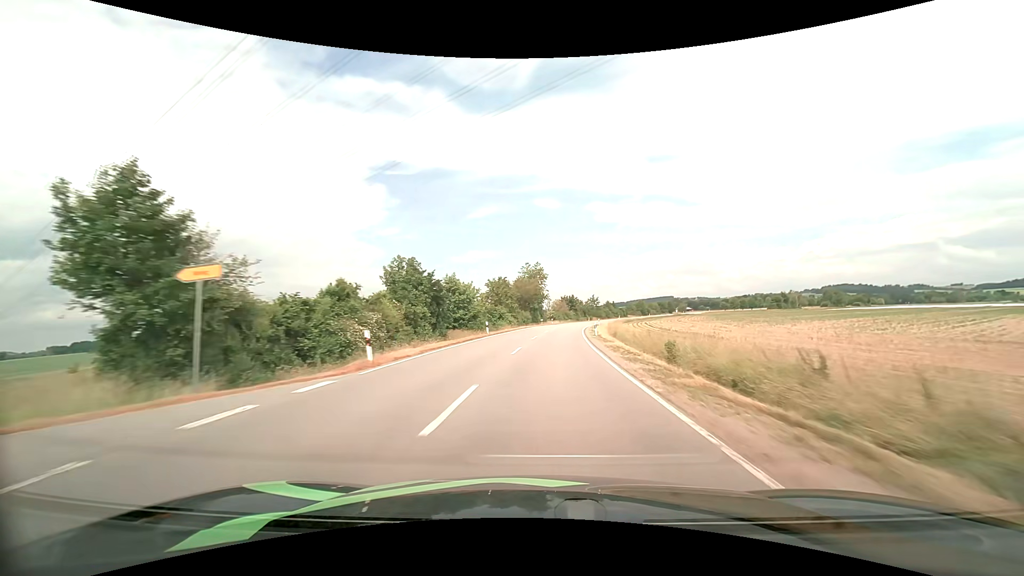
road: tertiary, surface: asphalt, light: Day
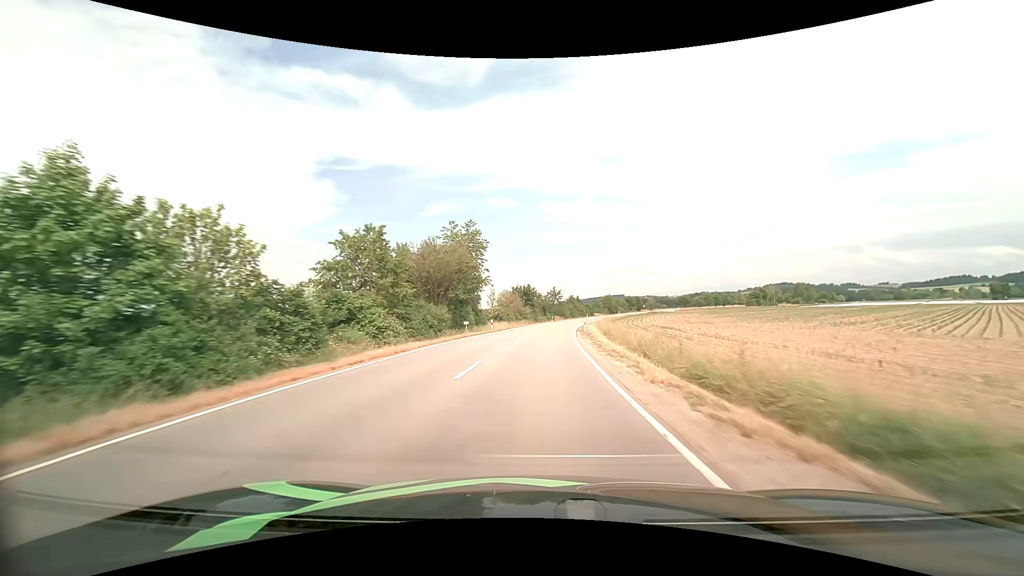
(+2.2, +43.9) m; +5°
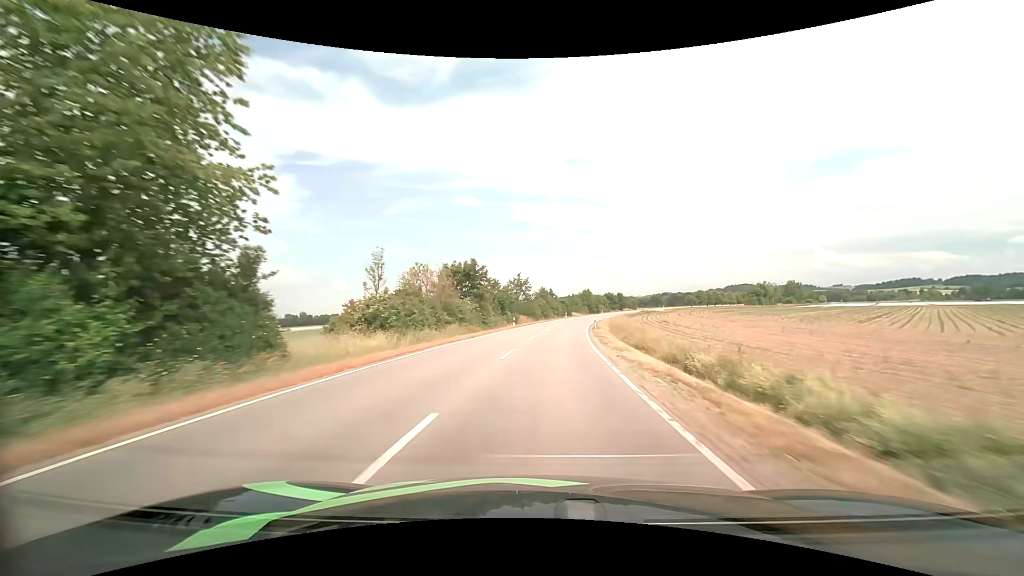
(+1.4, +44.3) m; +4°
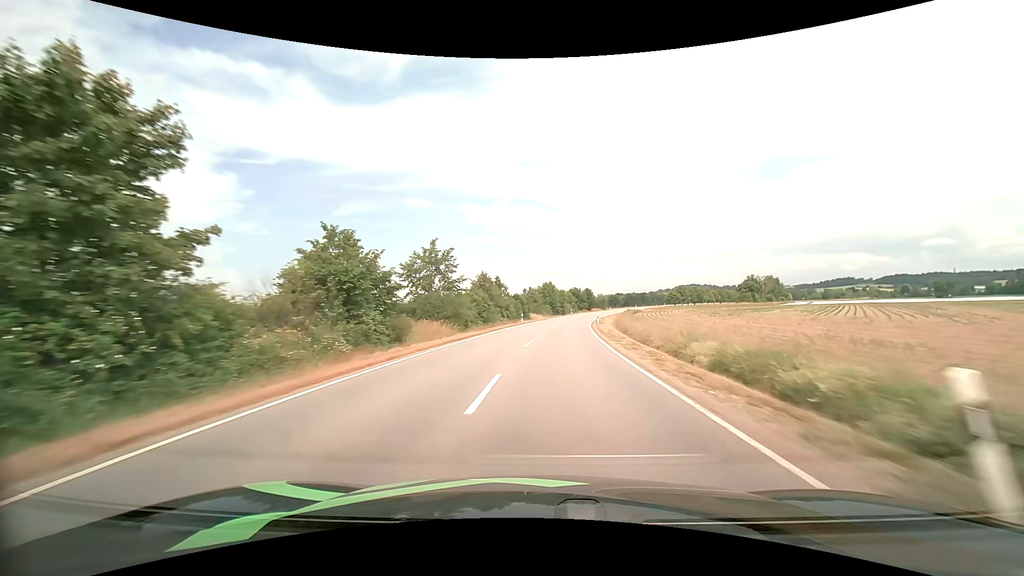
(+2.0, +44.7) m; +5°
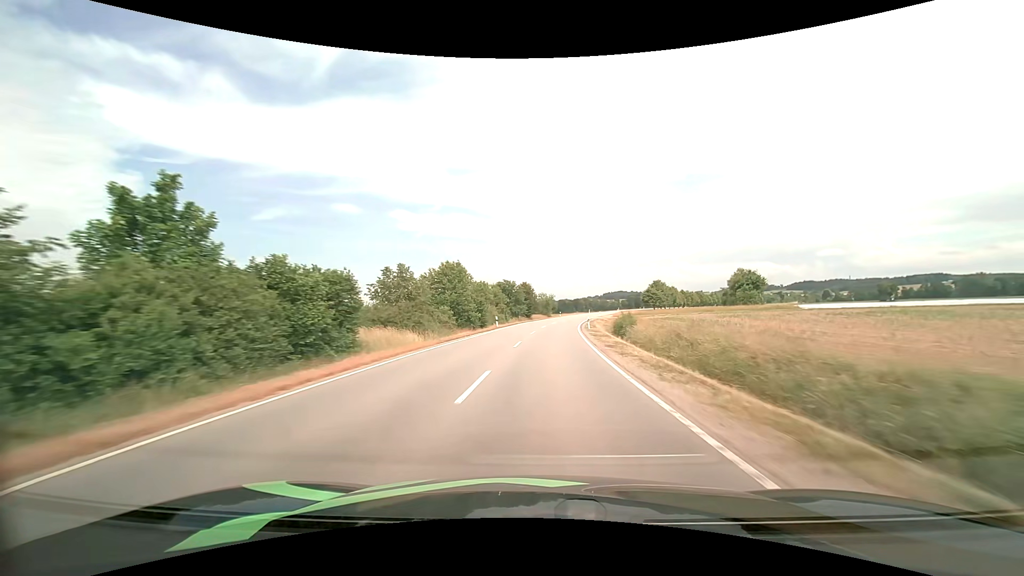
(+4.3, +59.6) m; +8°
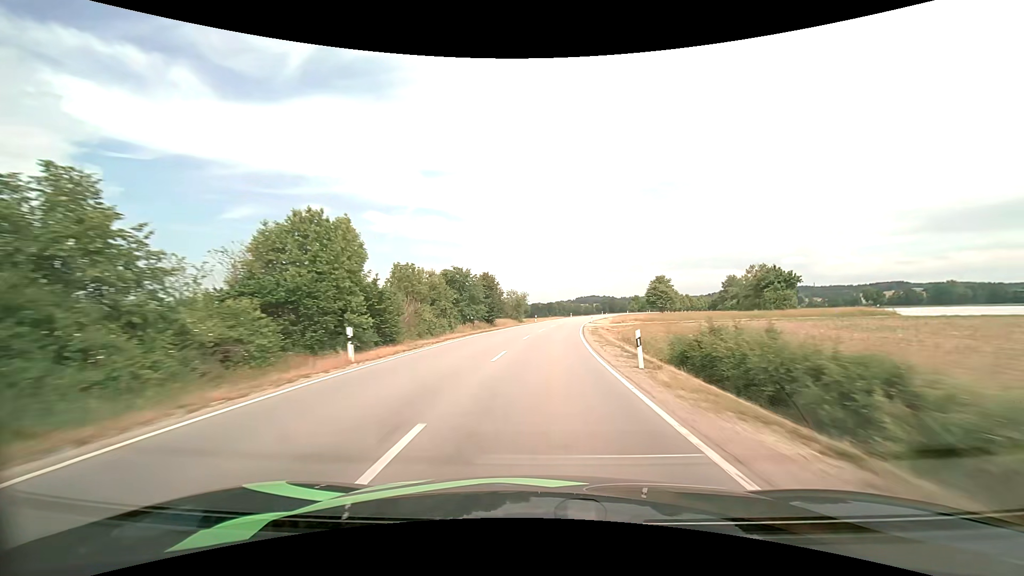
(+0.8, +29.8) m; +3°
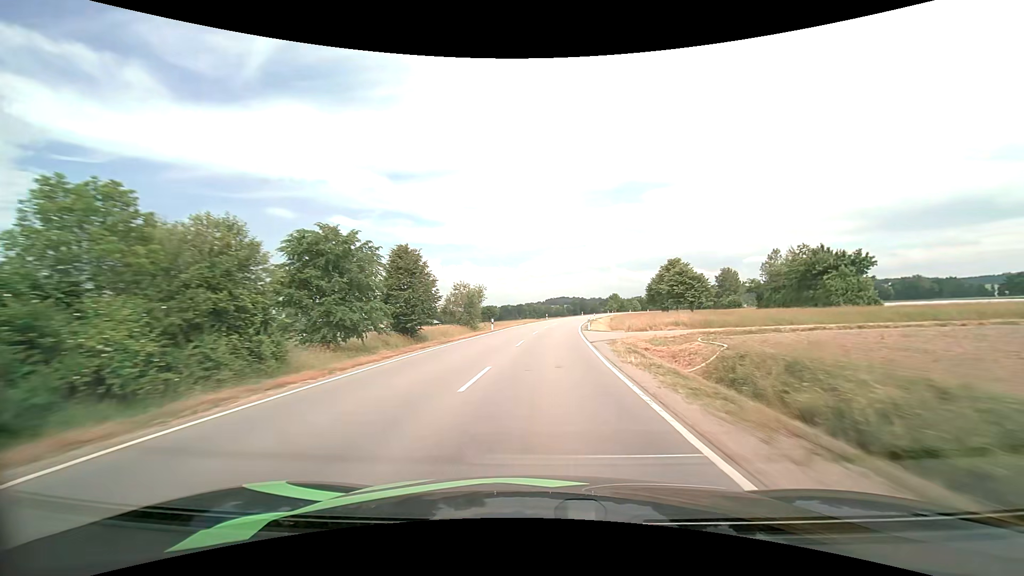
(+1.0, +29.8) m; +4°
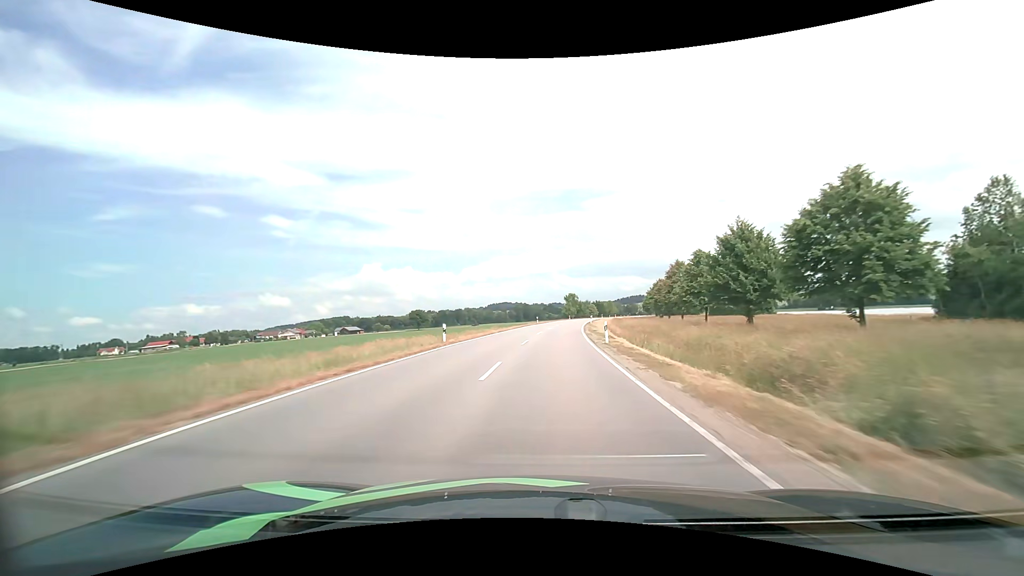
(+3.1, +59.3) m; +6°
(0, +10) (0, +20) (+1, +30) (+2, +40) (+3, +50) (+4, +60) (+5, +70) (+6, +80) (+7, +90) (+9, +100) m
